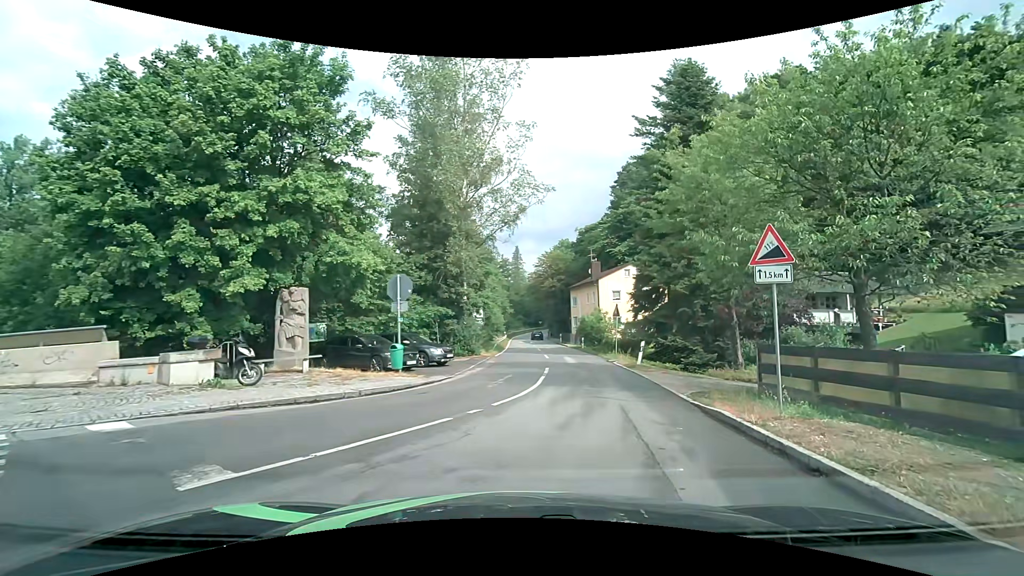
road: tertiary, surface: asphalt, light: Day
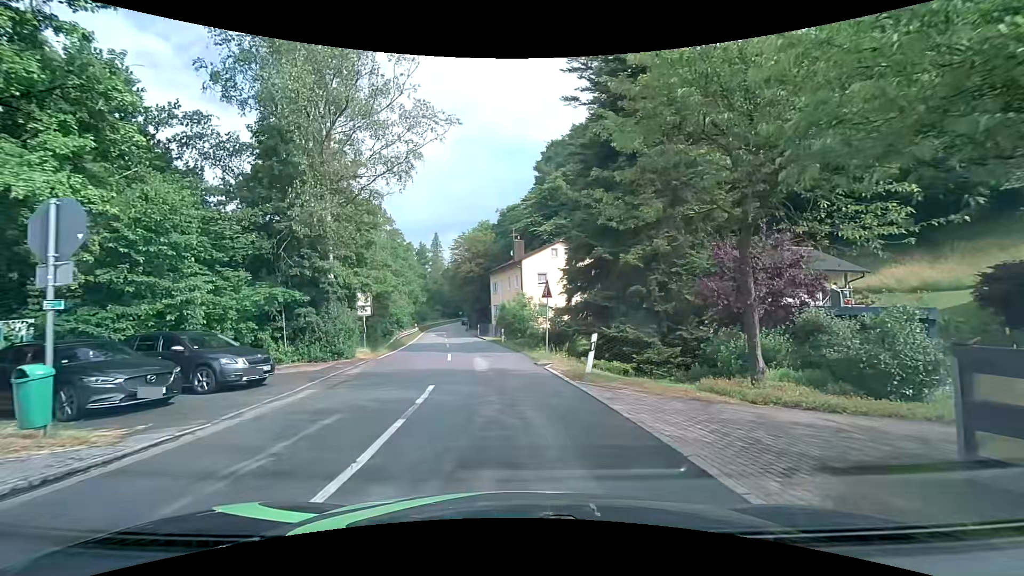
(+1.1, +9.0) m; +8°
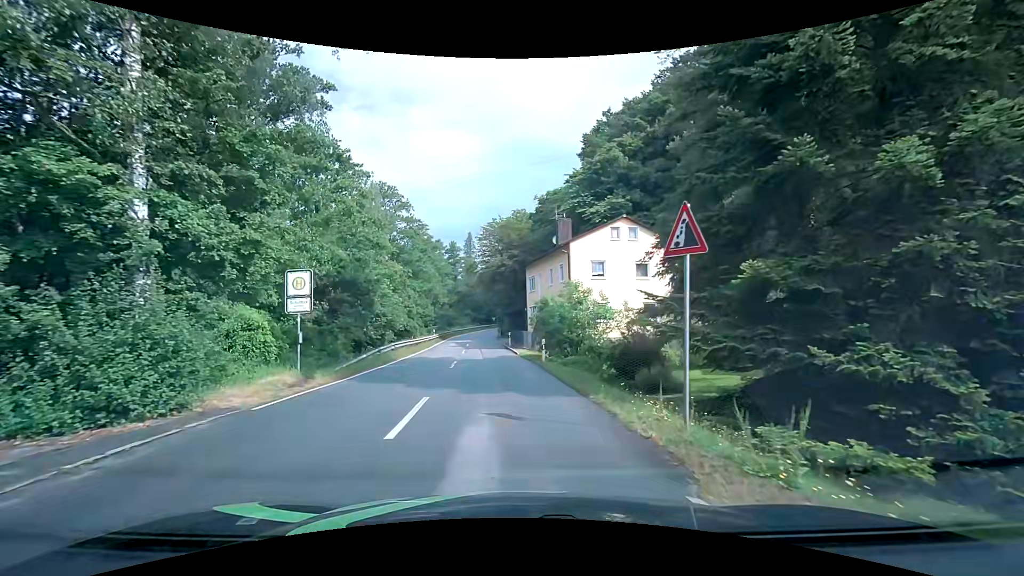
(-0.3, +13.5) m; -3°
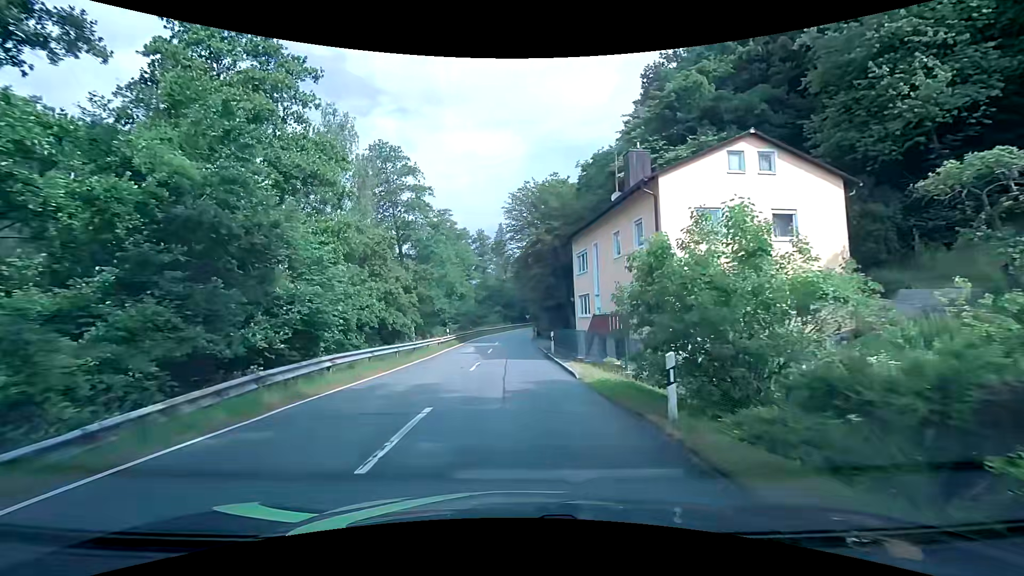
(-0.9, +14.2) m; -6°
(0, +10) (0, +20) (0, +30) (0, +40) (0, +50) (+1, +60) (+2, +70) (+4, +80) (+6, +89) (+9, +99) m
